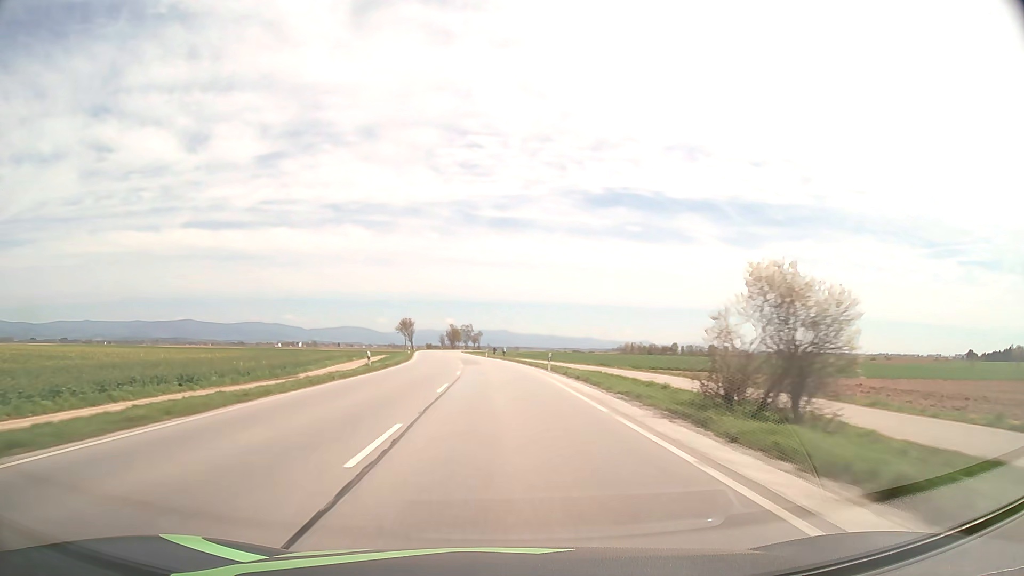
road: primary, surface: asphalt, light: Day
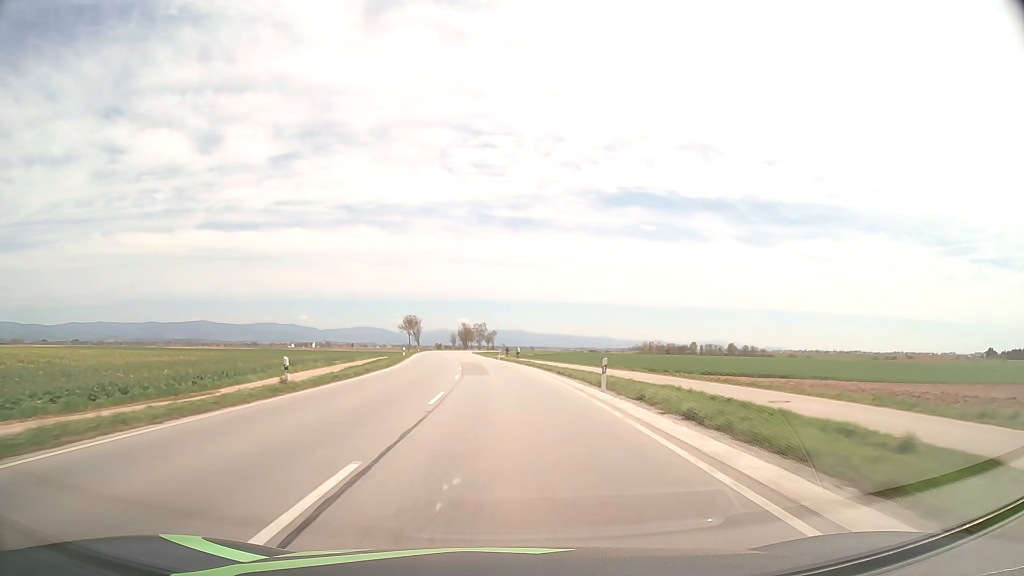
(-0.2, +15.9) m; -1°
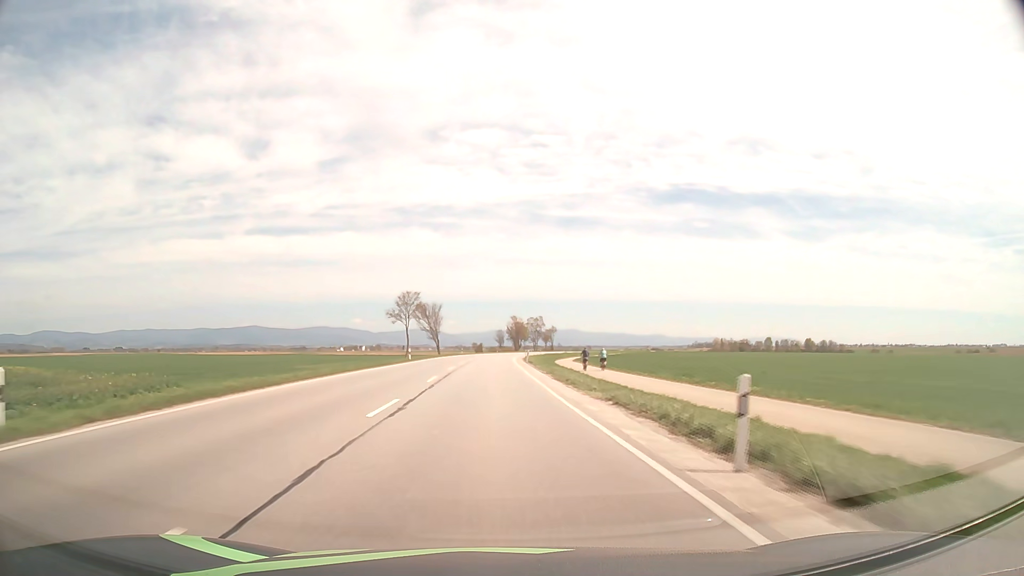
(-3.0, +63.6) m; -5°
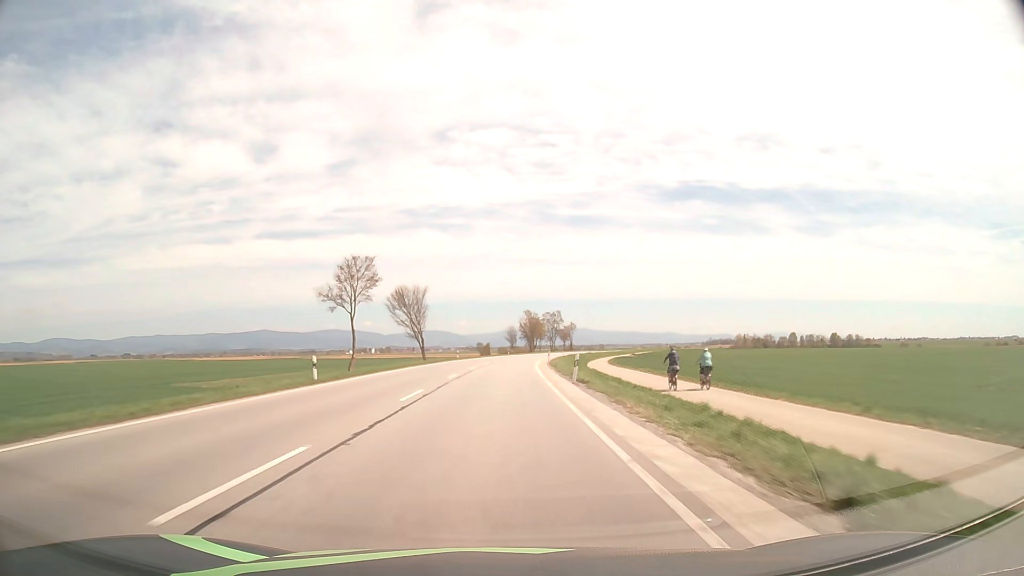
(-0.4, +31.8) m; -1°
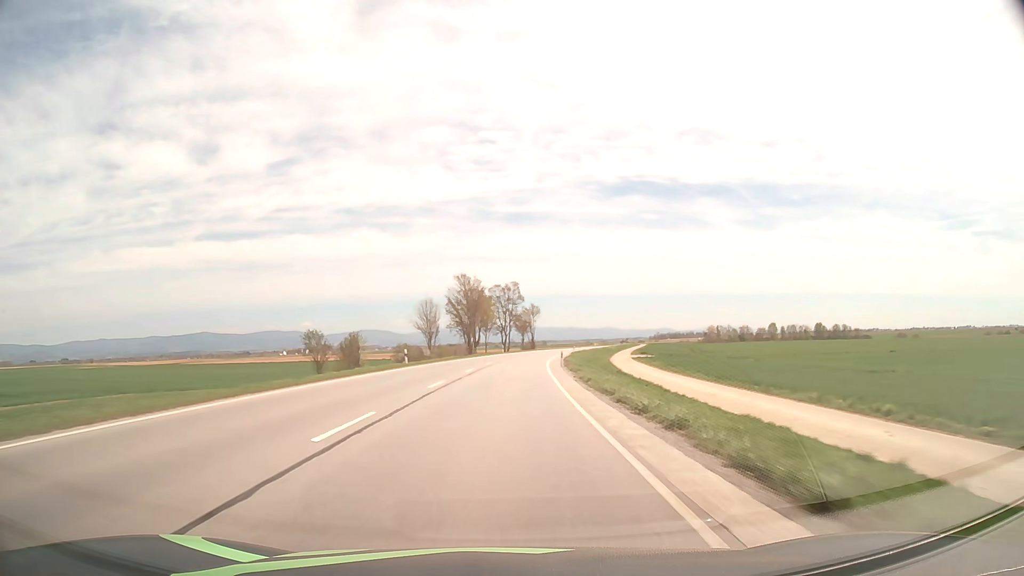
(+2.9, +79.5) m; +5°
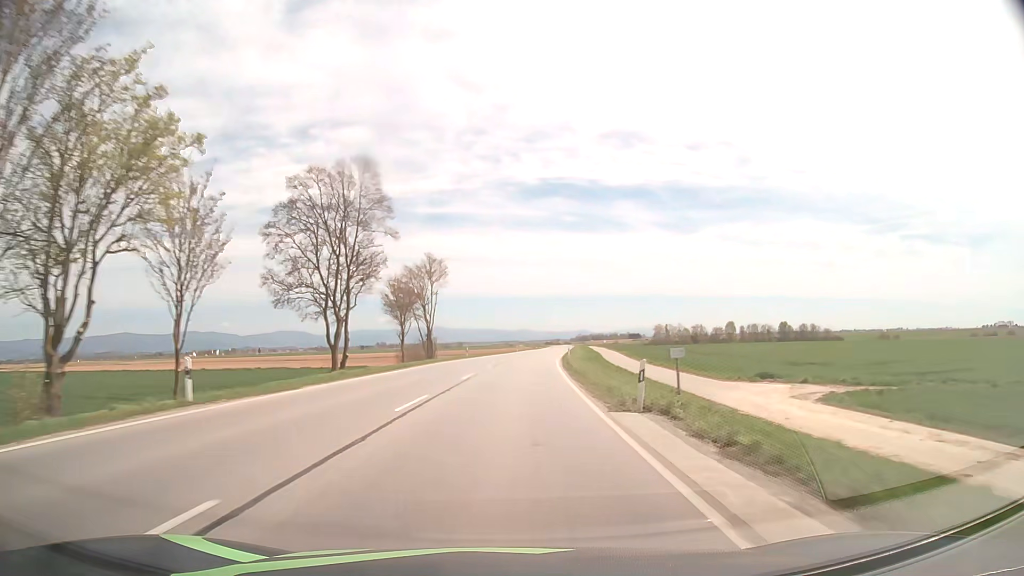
(+4.9, +79.4) m; +7°
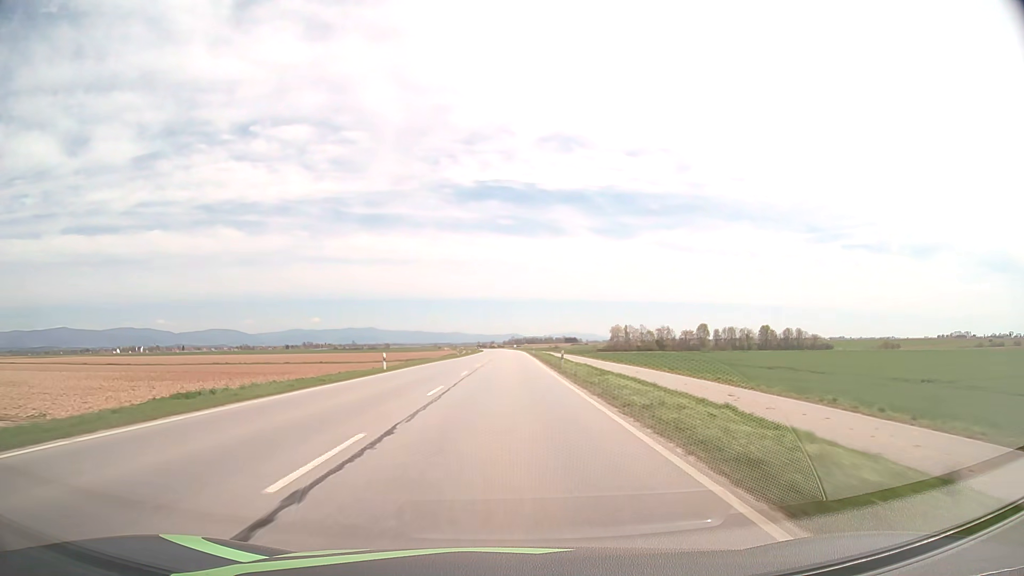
(+4.8, +79.4) m; +6°
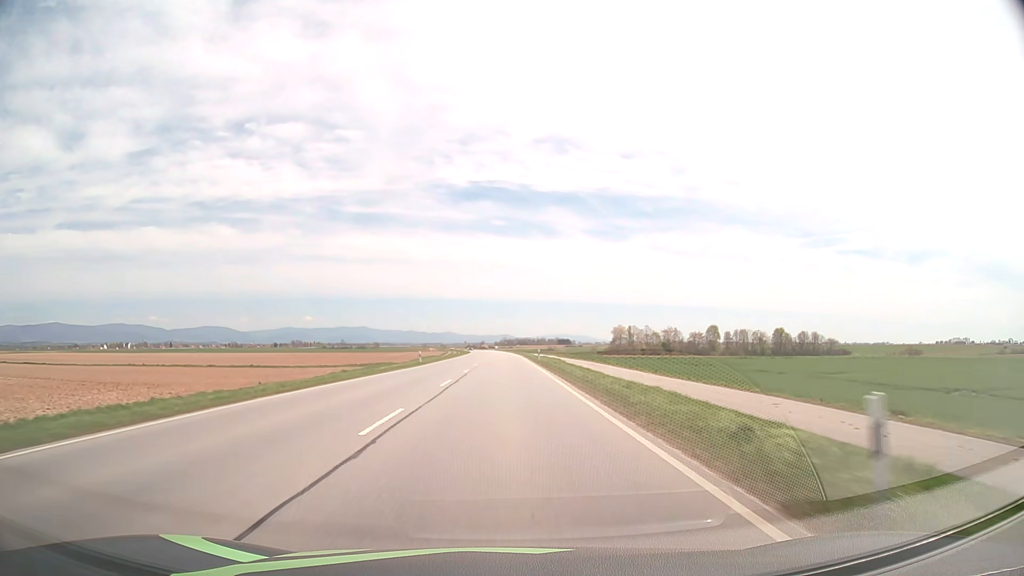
(+0.2, +31.8) m; +1°
(0, +10) (0, +20) (0, +30) (0, +40) (0, +50) (0, +60) (0, +70) (0, +80) (0, +90) (-1, +100) m
